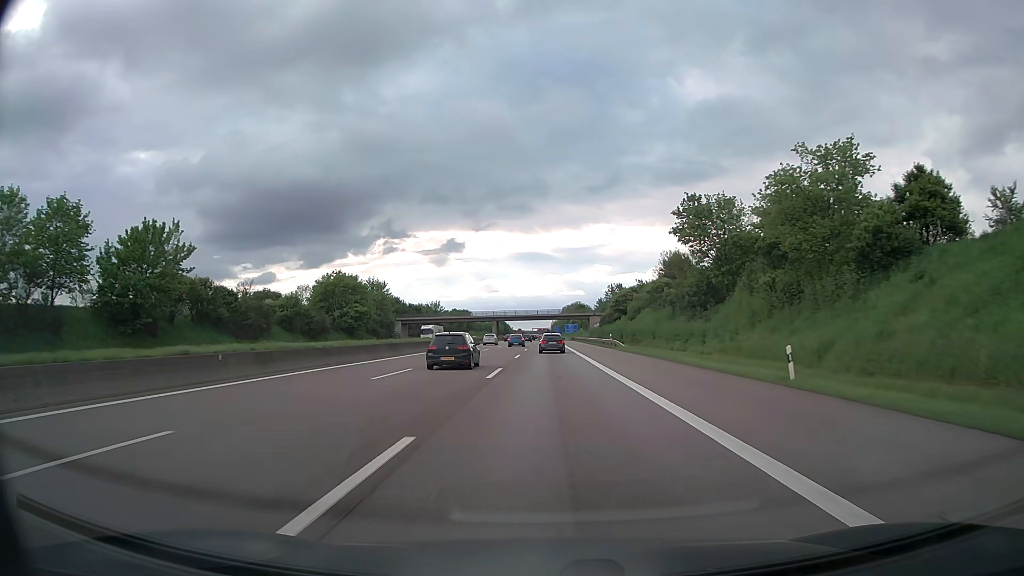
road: motorway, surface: asphalt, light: Day
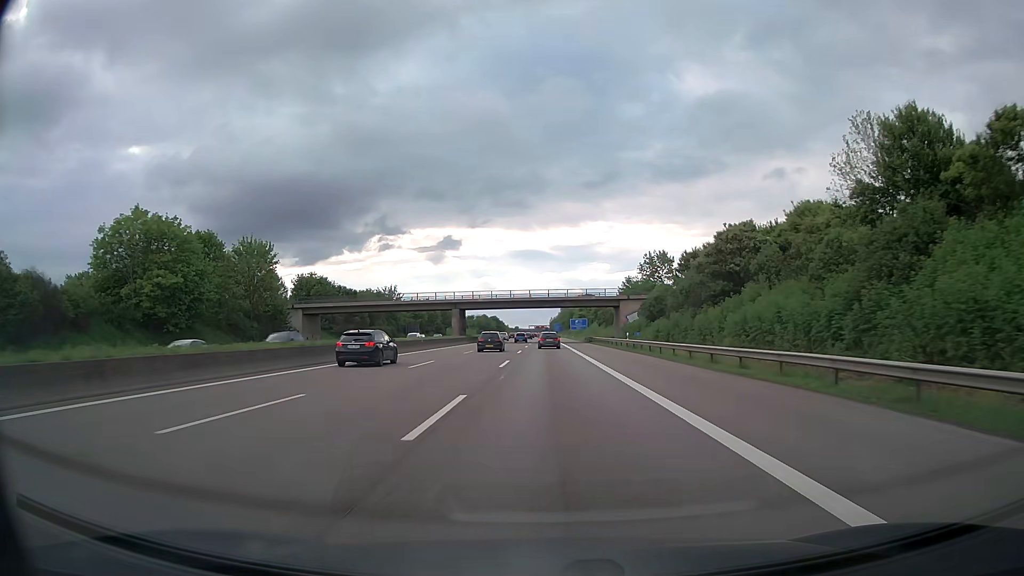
(+0.1, +66.5) m; 0°
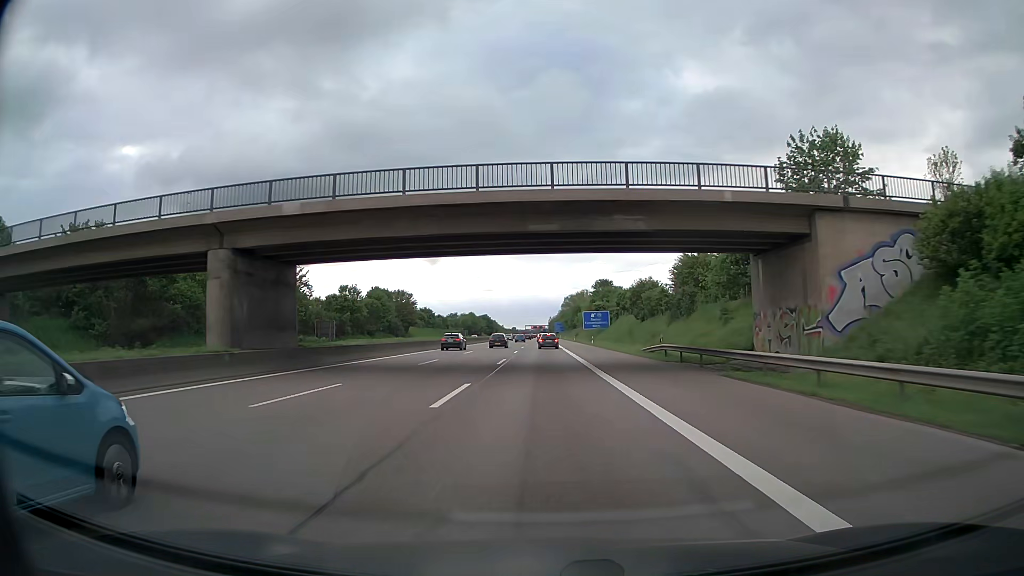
(+0.4, +68.2) m; 0°
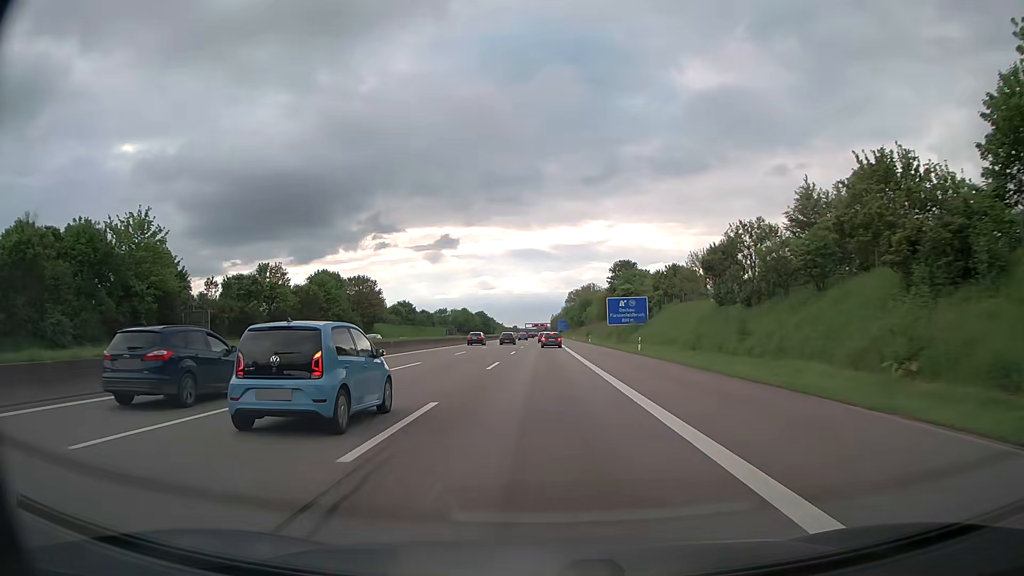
(+0.3, +41.5) m; +1°
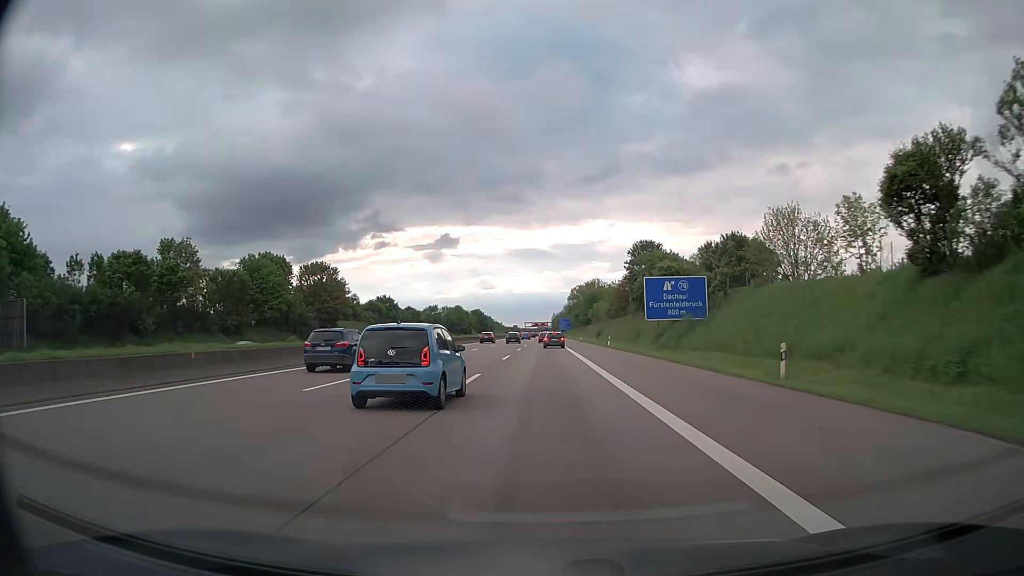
(-0.2, +27.3) m; -1°
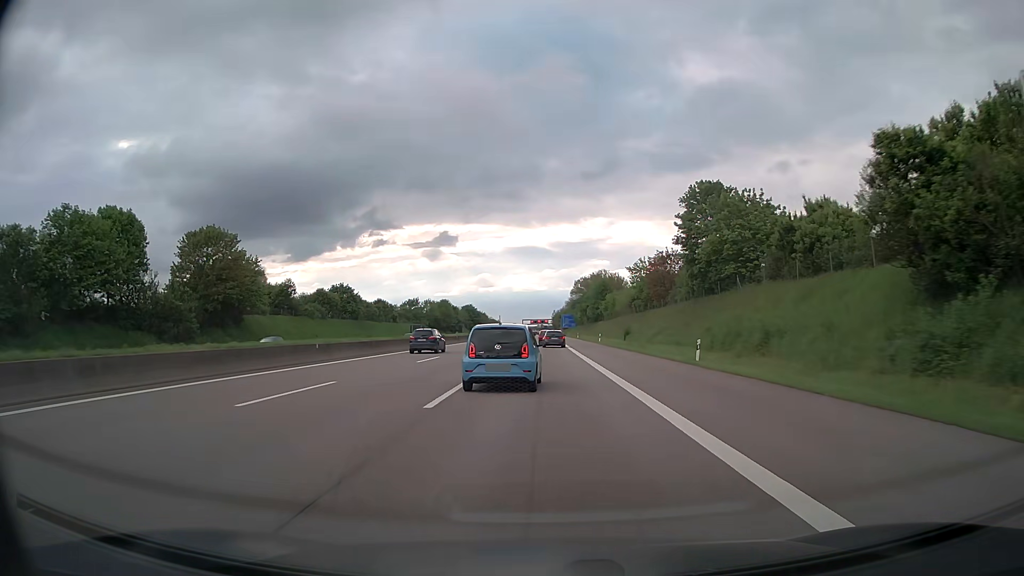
(0.0, +39.7) m; 0°
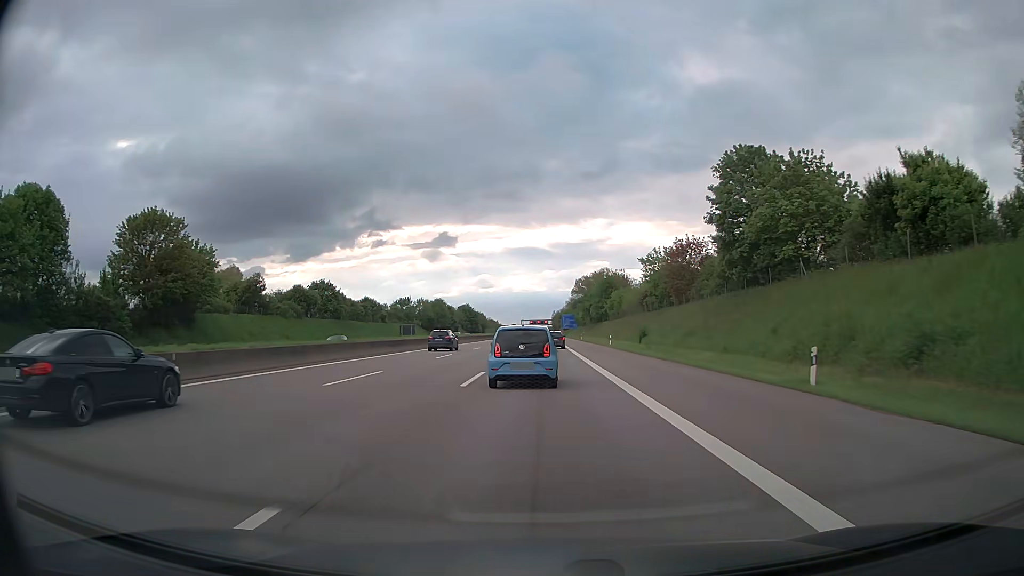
(0.0, +12.7) m; 0°
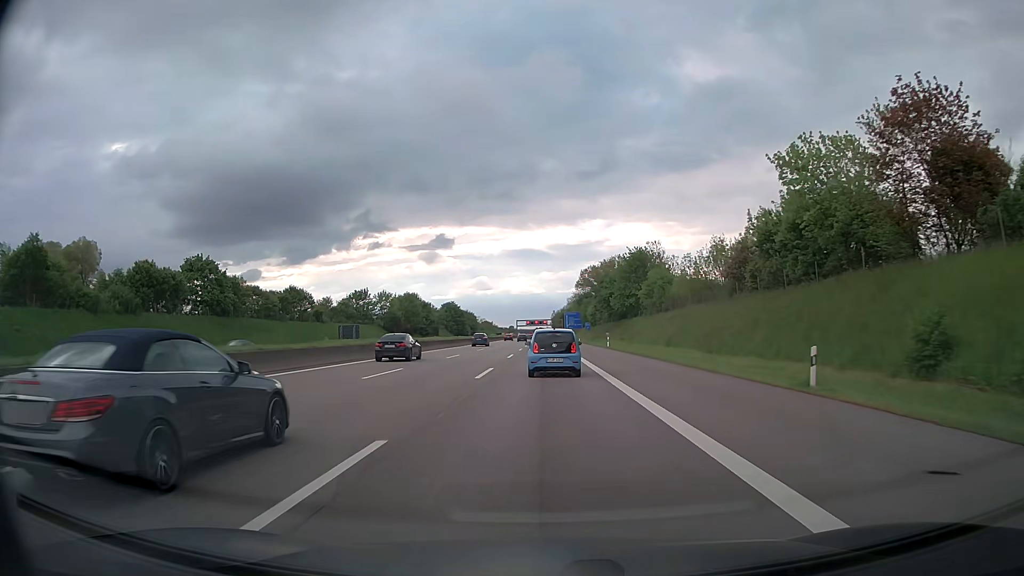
(+0.1, +49.4) m; 0°
(0, +10) (0, +20) (0, +30) (0, +40) (0, +50) (0, +60) (0, +70) (0, +80) (0, +90) (0, +100) m
